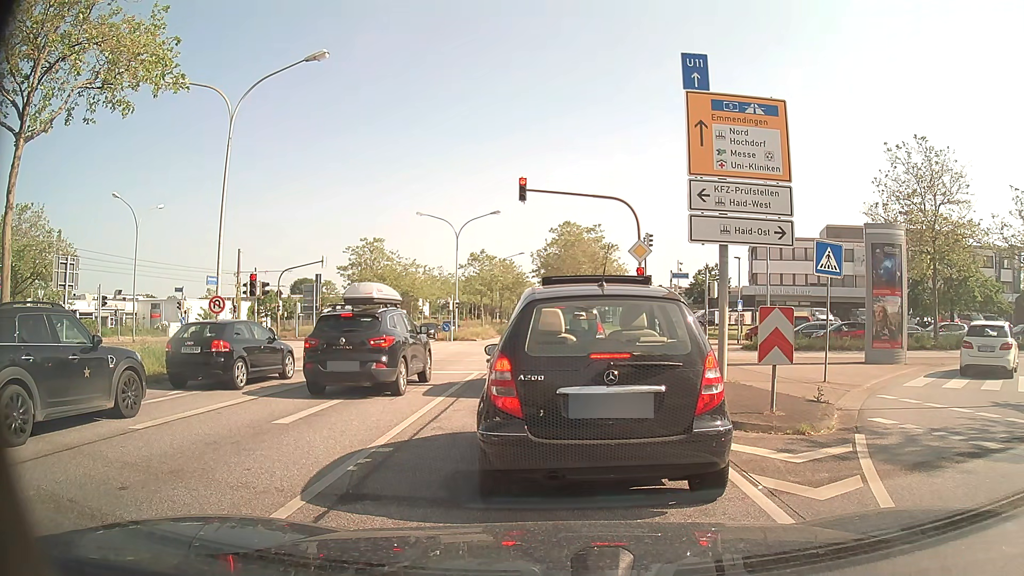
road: primary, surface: asphalt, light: Day
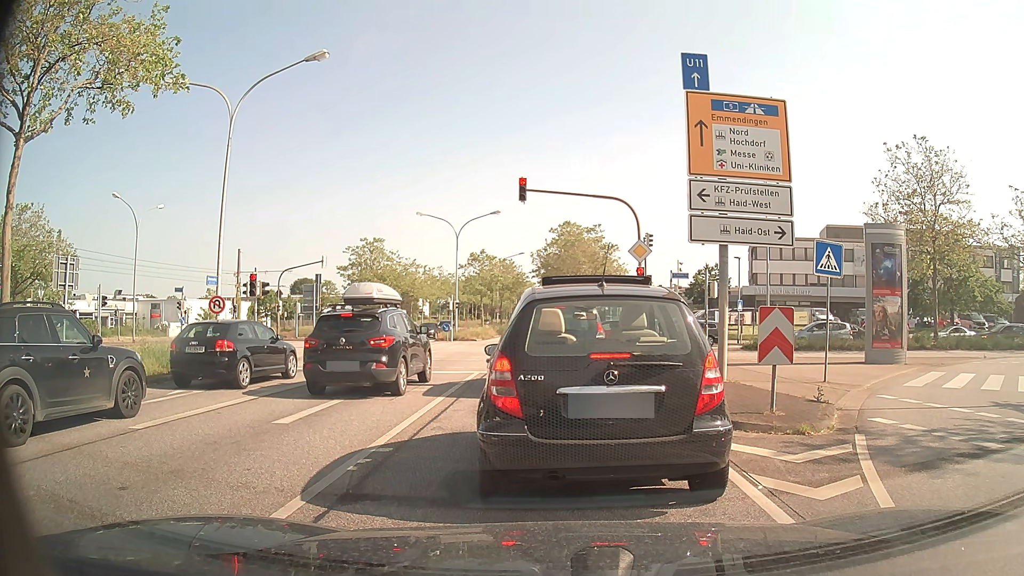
(0.0, 0.0) m; 0°
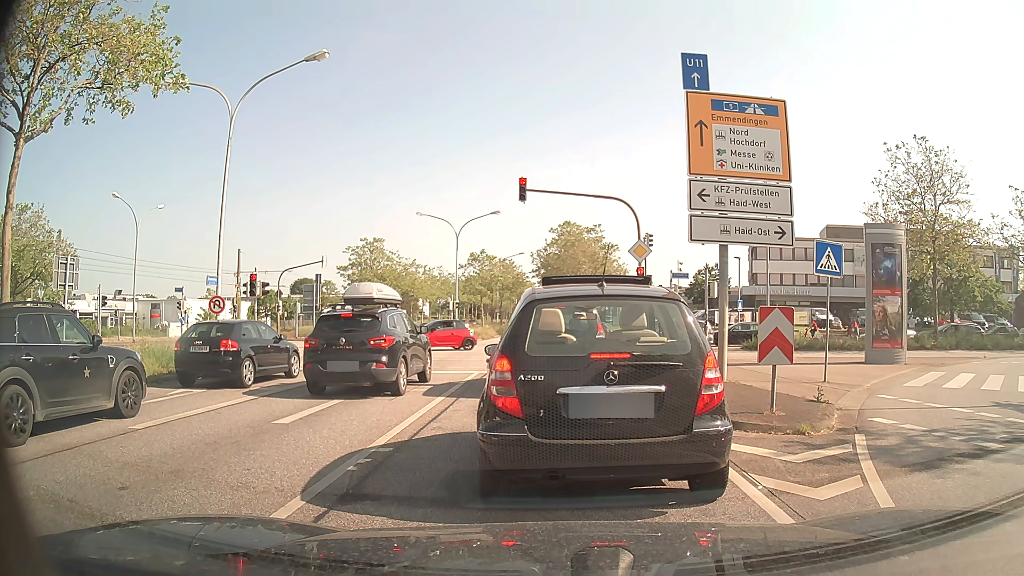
(0.0, 0.0) m; 0°
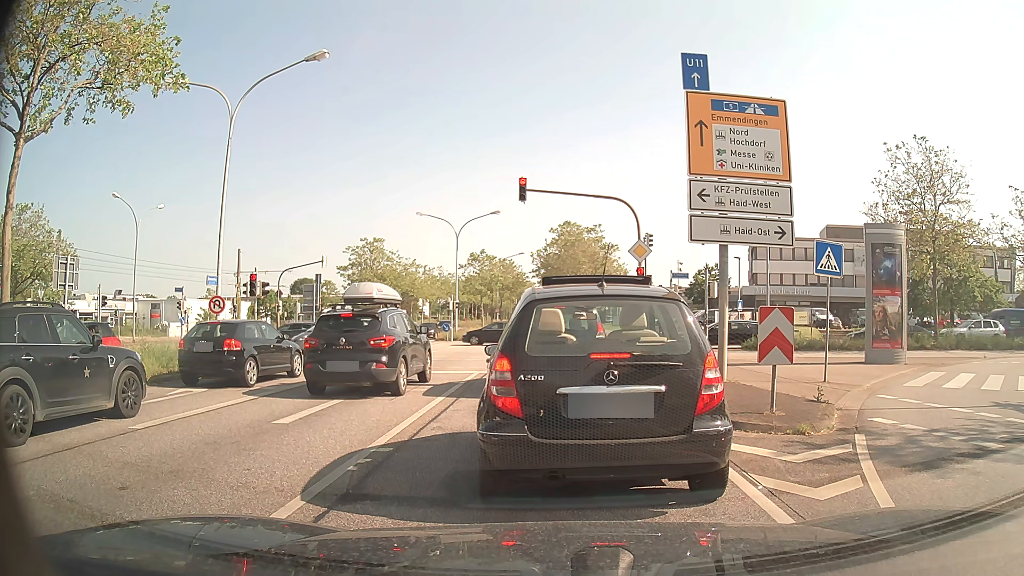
(0.0, 0.0) m; 0°
(0, +10) (+1, +20) (+1, +30) (+1, +40) (+1, +50) (+2, +60) (+2, +70) (+3, +80) (+3, +90) (+4, +100) m
